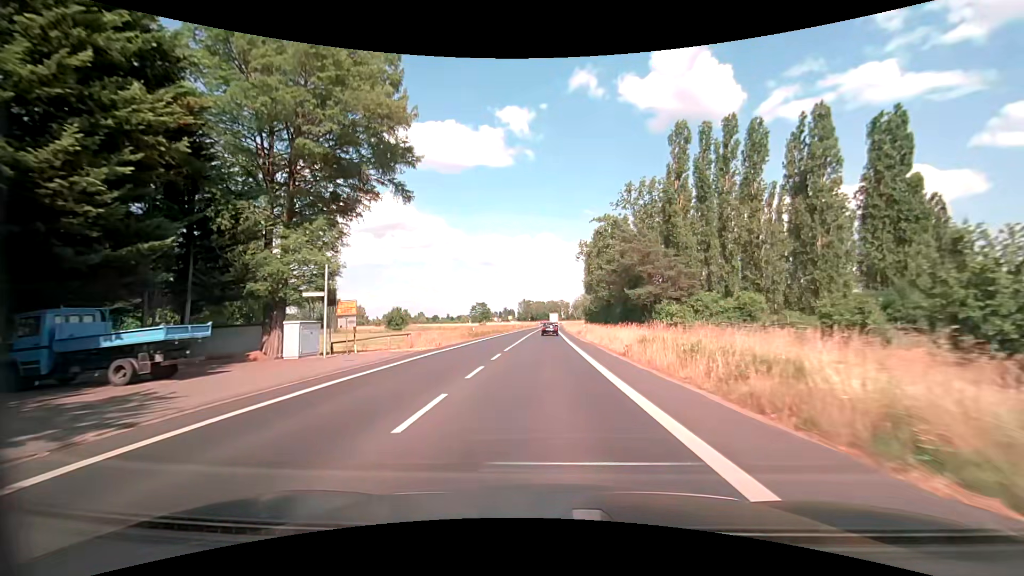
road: secondary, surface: asphalt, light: Day
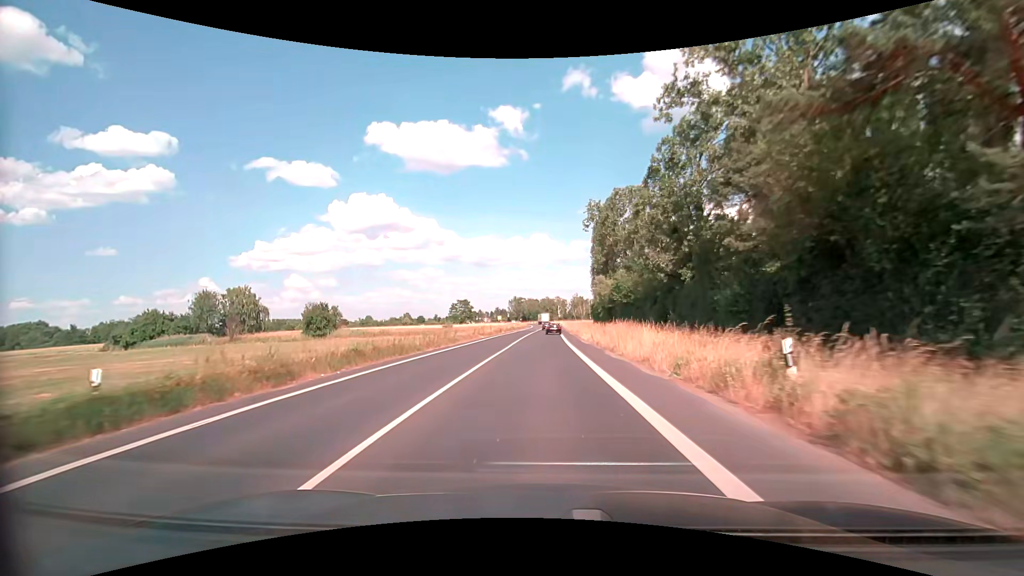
(+0.2, +46.0) m; 0°
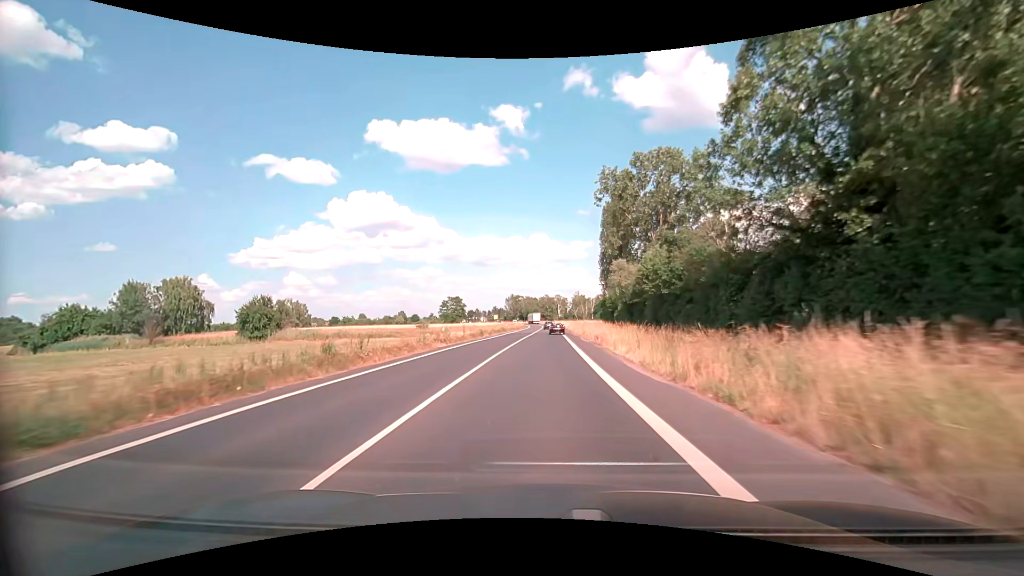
(0.0, +20.5) m; 0°
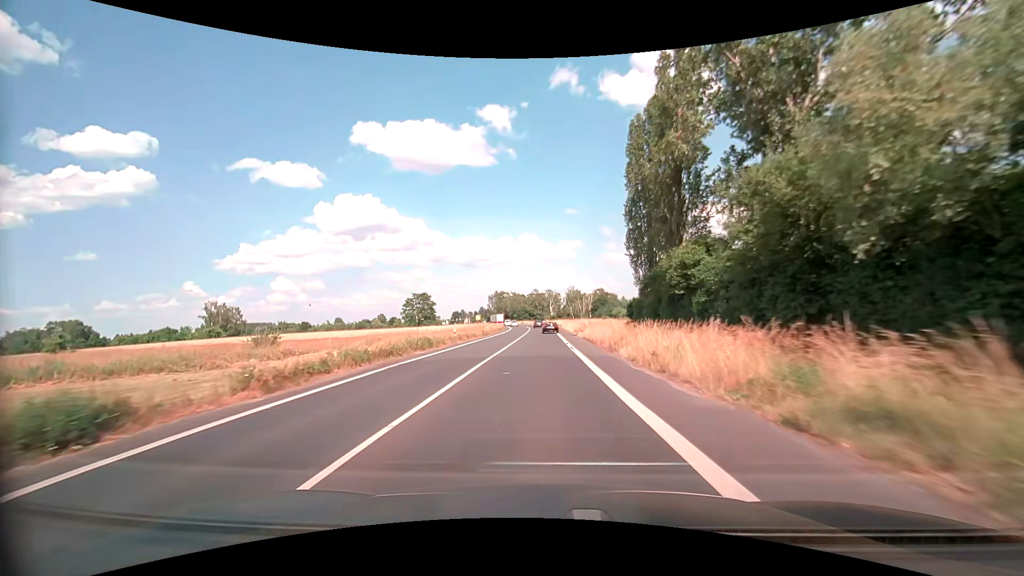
(+0.7, +43.7) m; +1°
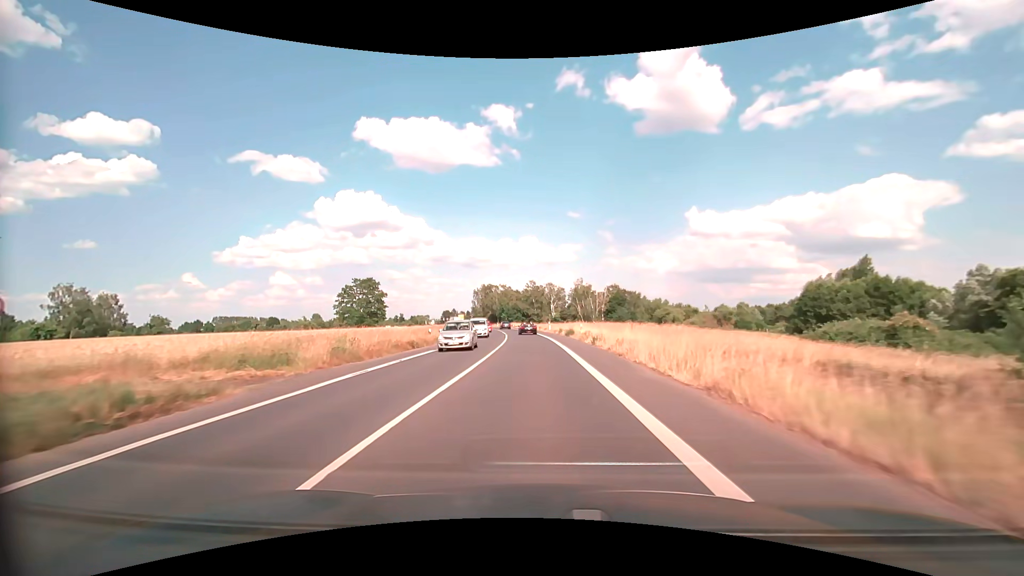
(+0.1, +55.4) m; +1°
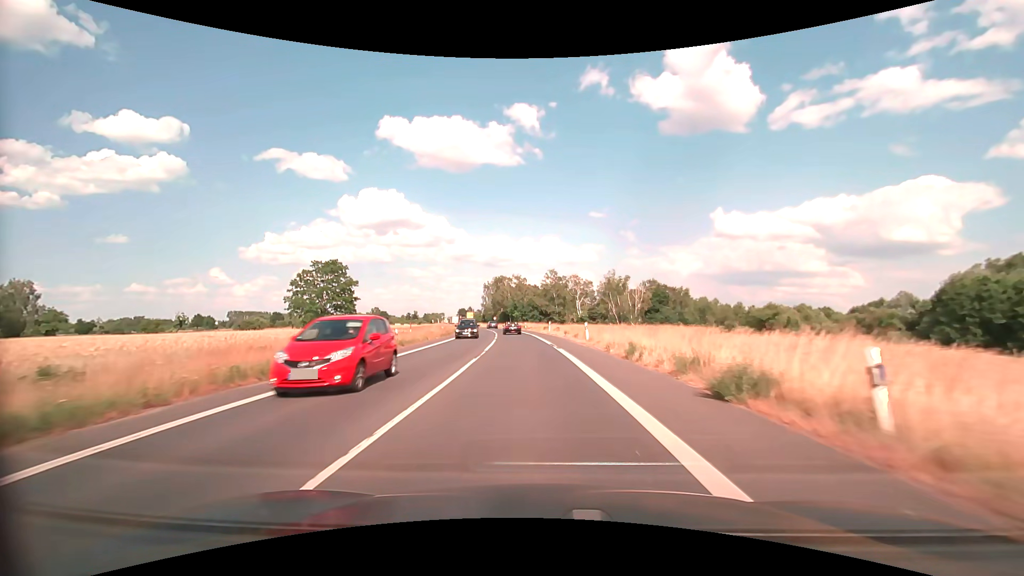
(-0.6, +32.4) m; -2°
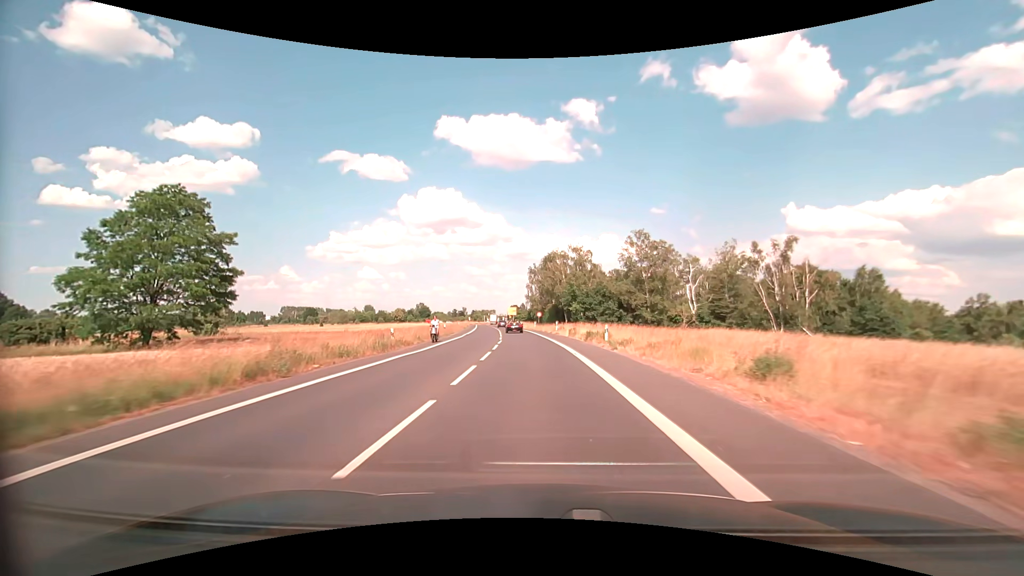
(-2.9, +52.5) m; -6°
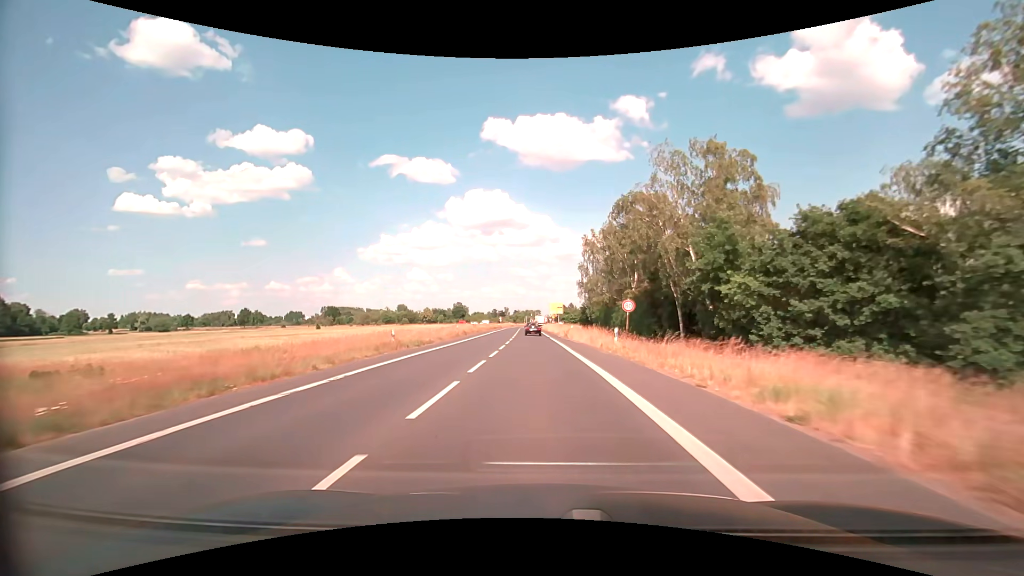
(-2.5, +51.3) m; -5°
(0, +10) (0, +20) (-1, +30) (-1, +40) (-1, +50) (-2, +60) (-2, +70) (-2, +80) (-3, +90) (-3, +100) m
